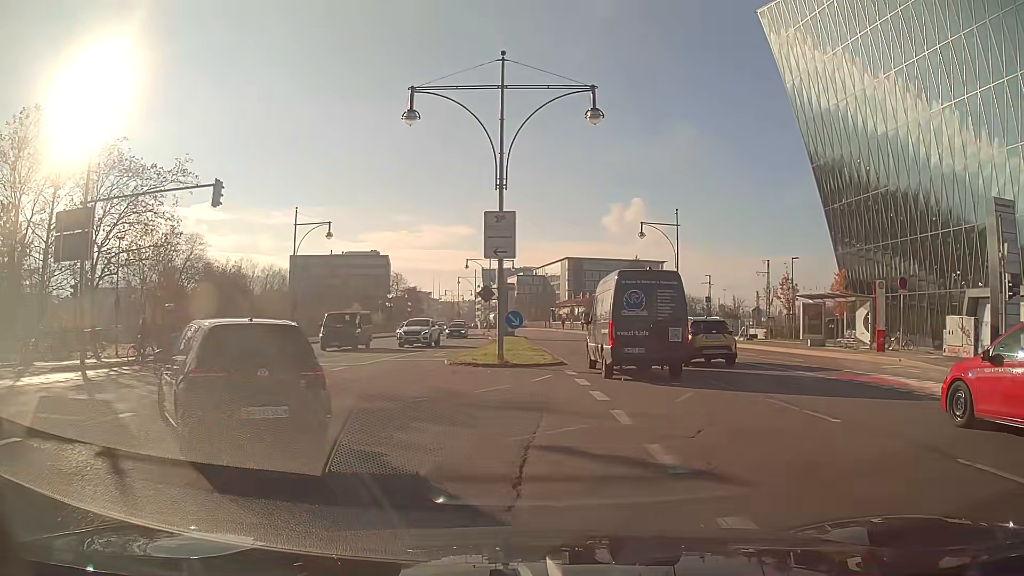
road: primary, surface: asphalt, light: Day
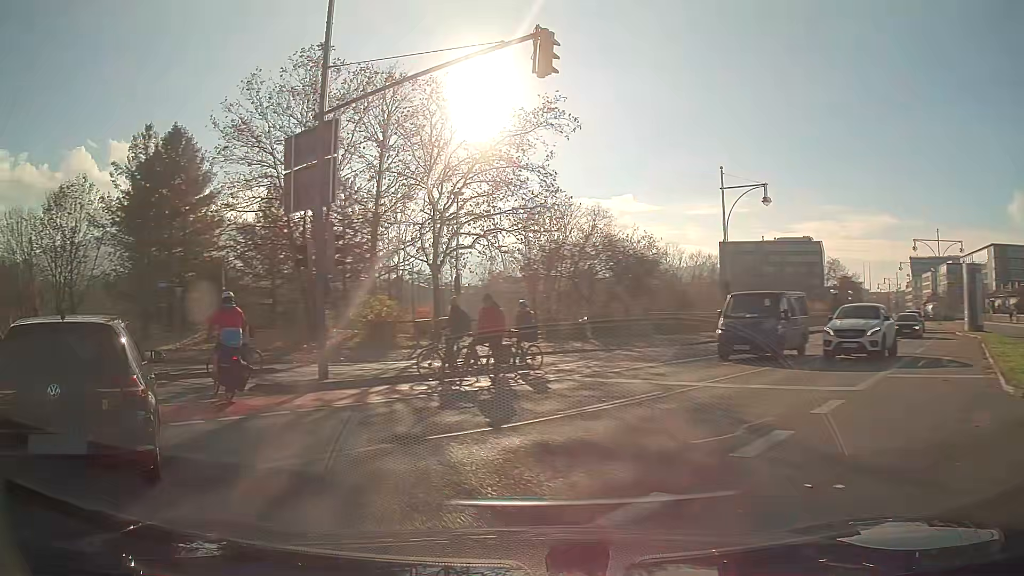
(-3.3, +10.9) m; -39°
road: primary_link
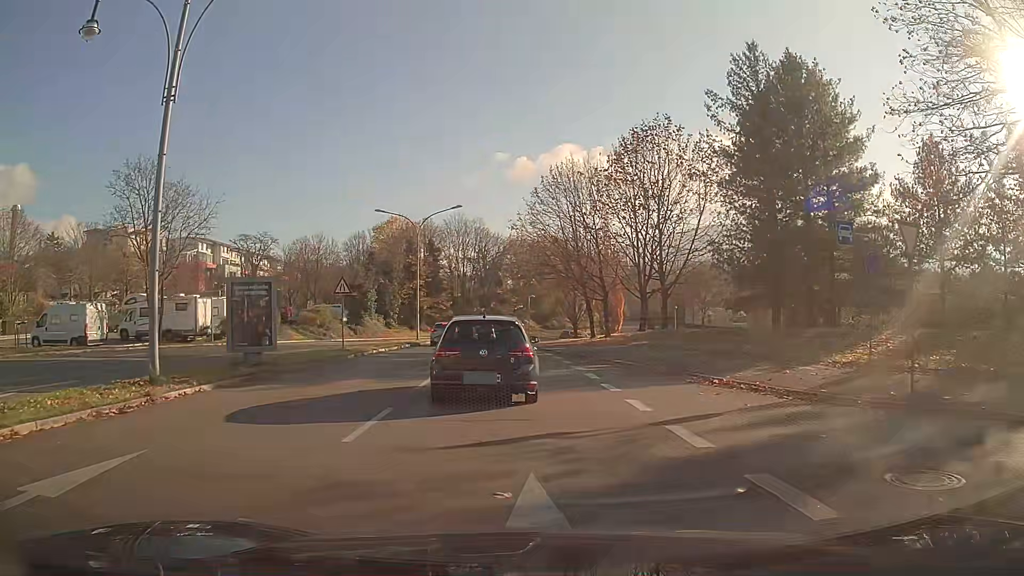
(-8.4, +14.9) m; -45°
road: trunk_link
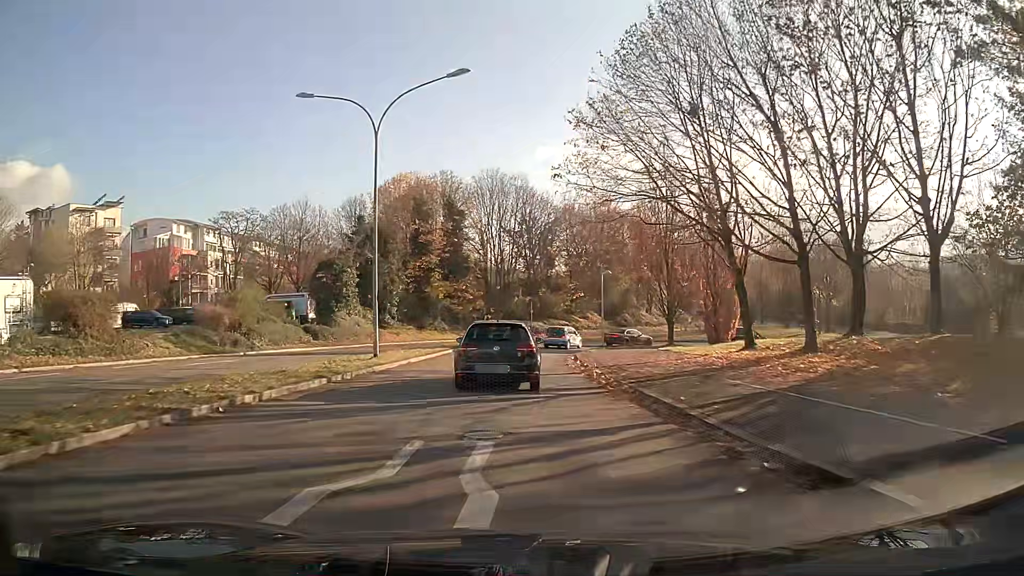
(-1.0, +28.1) m; -4°
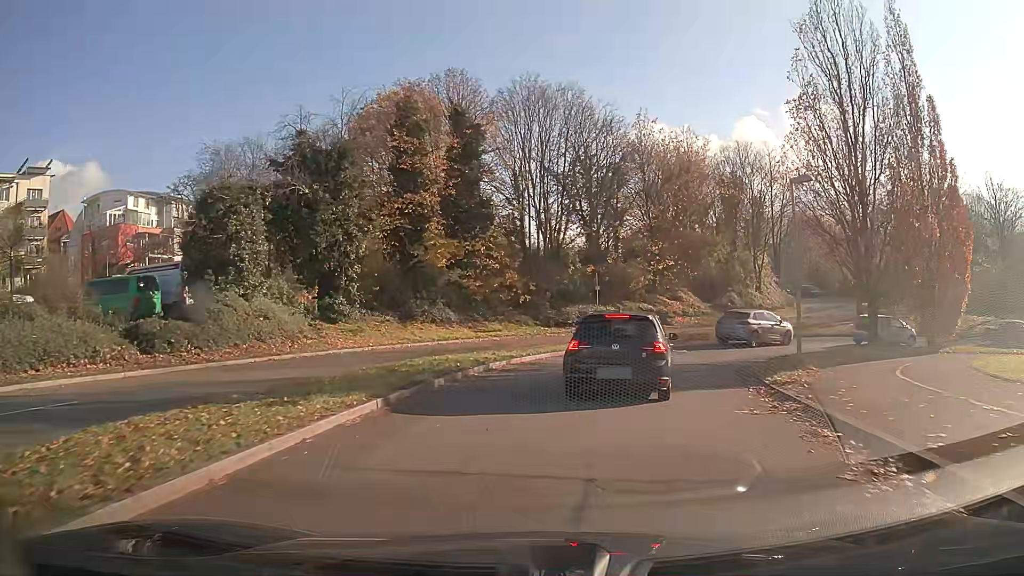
(-1.0, +24.1) m; -3°
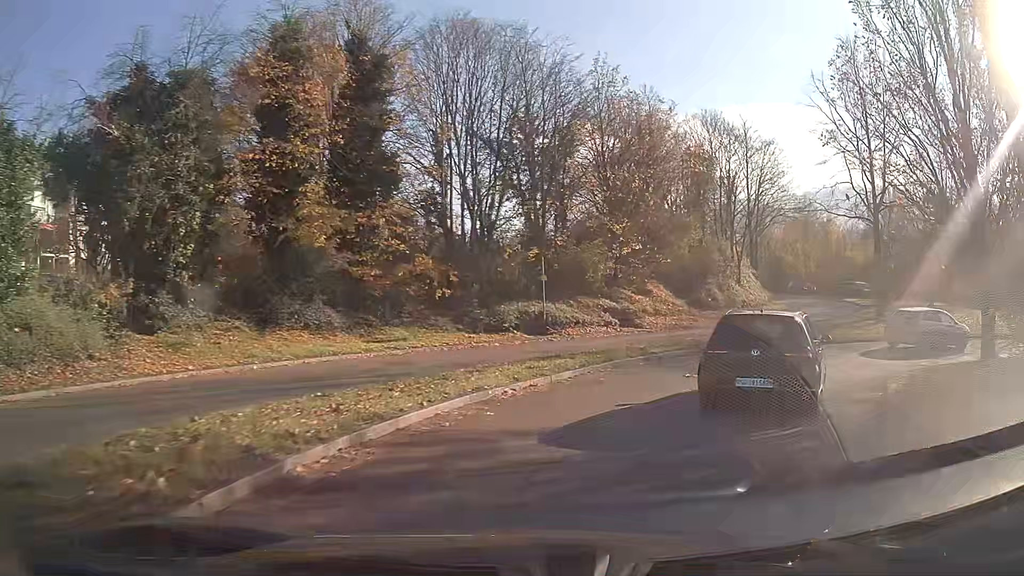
(+0.7, +10.4) m; +9°
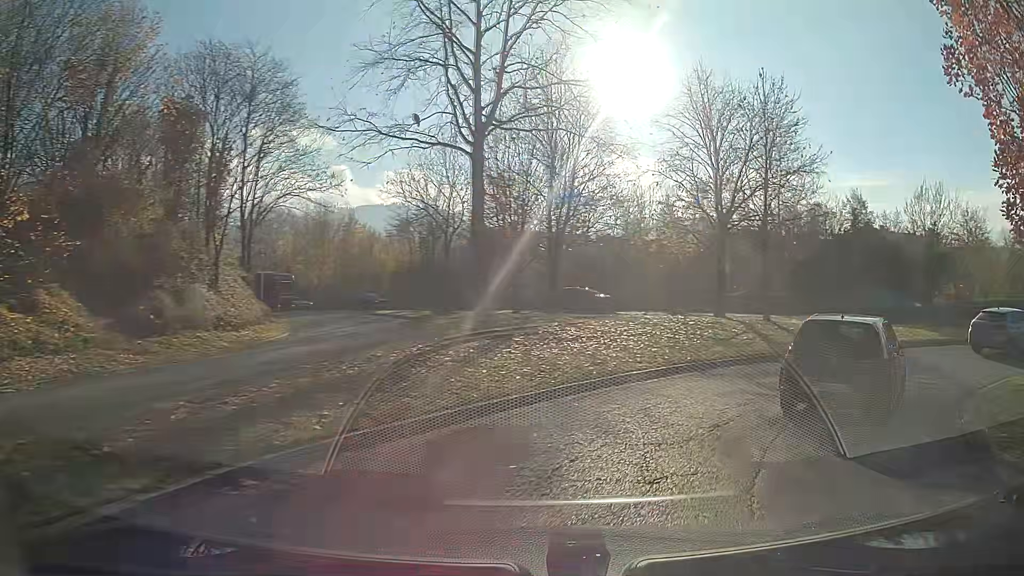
(+5.8, +16.1) m; +44°
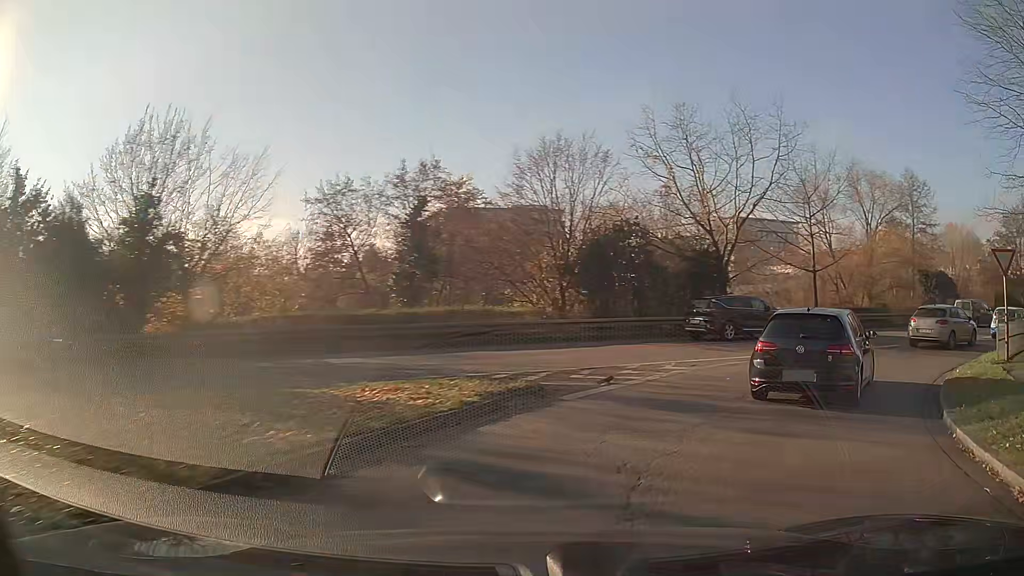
(+11.3, +17.5) m; +65°
